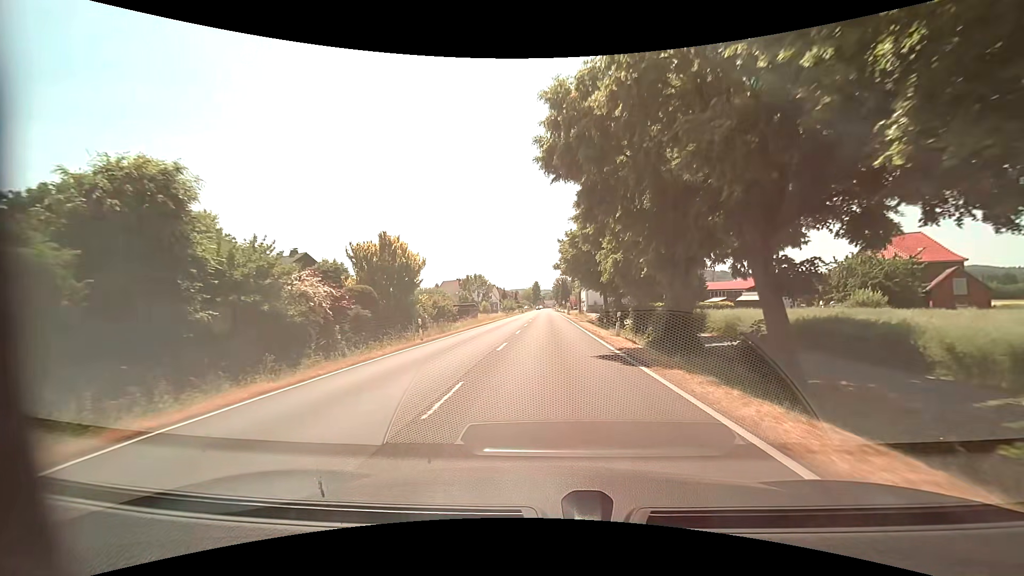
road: primary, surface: asphalt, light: Day
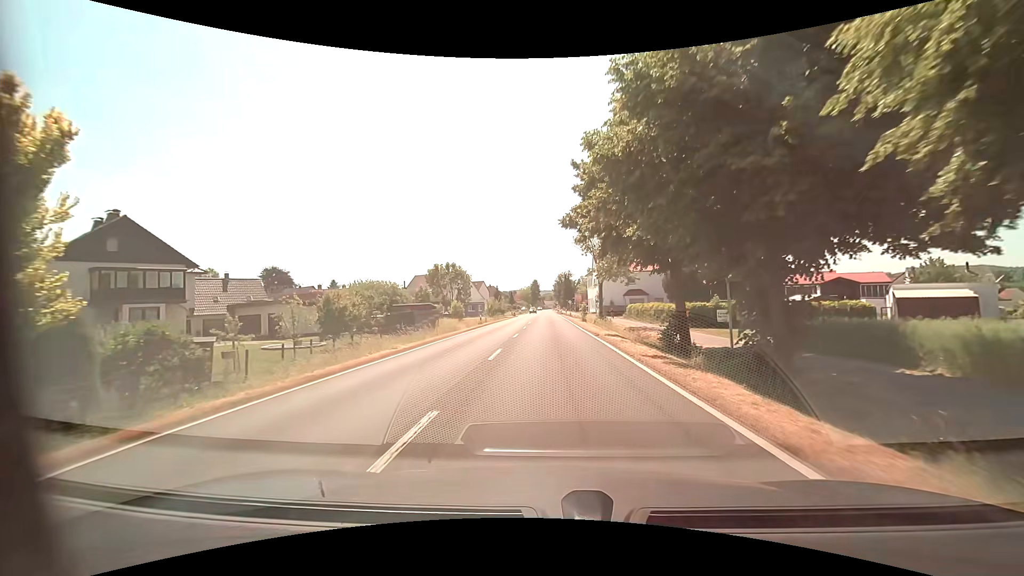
(-0.2, +29.9) m; 0°
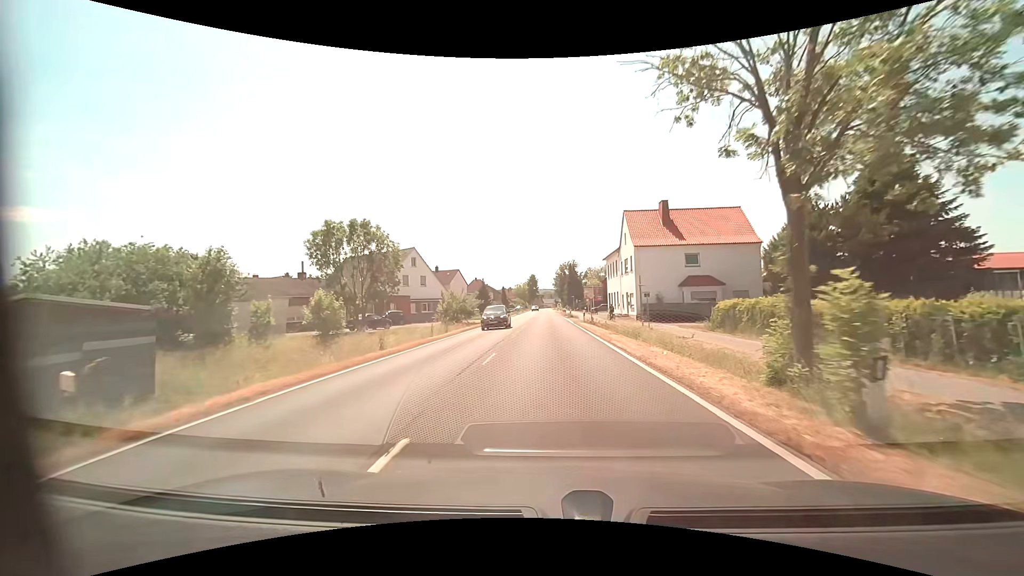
(0.0, +37.8) m; 0°
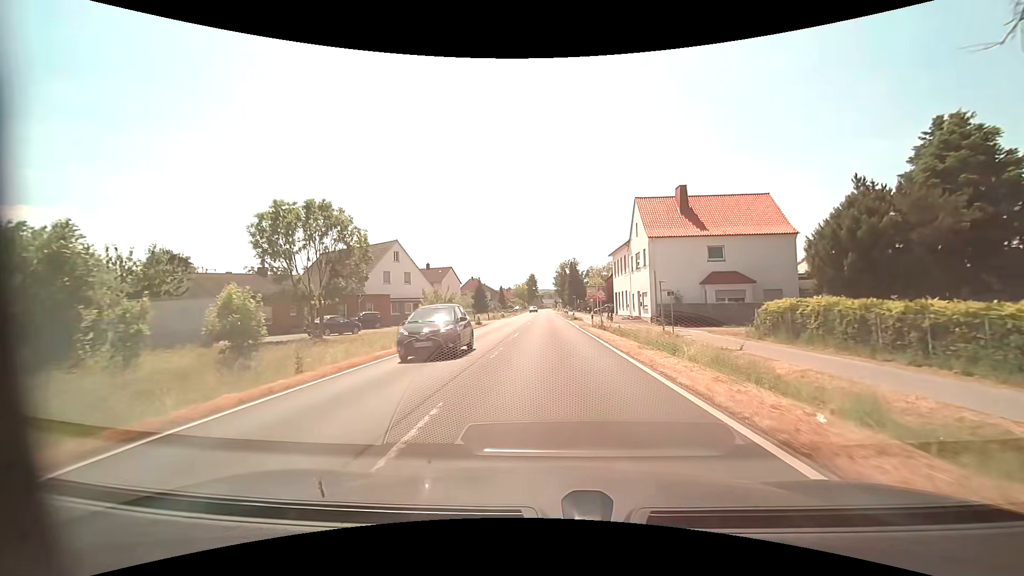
(0.0, +7.3) m; 0°
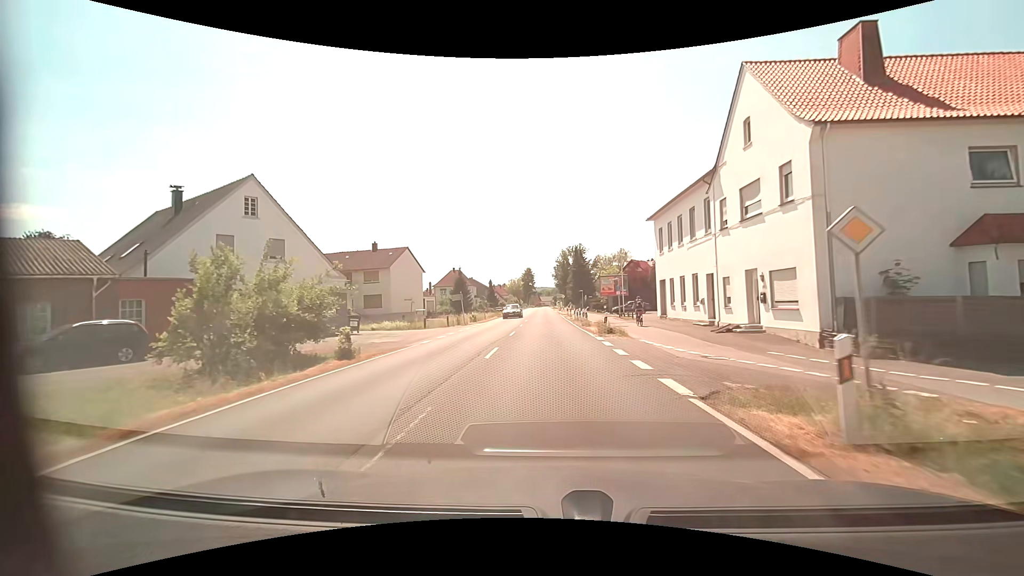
(+0.1, +27.6) m; 0°
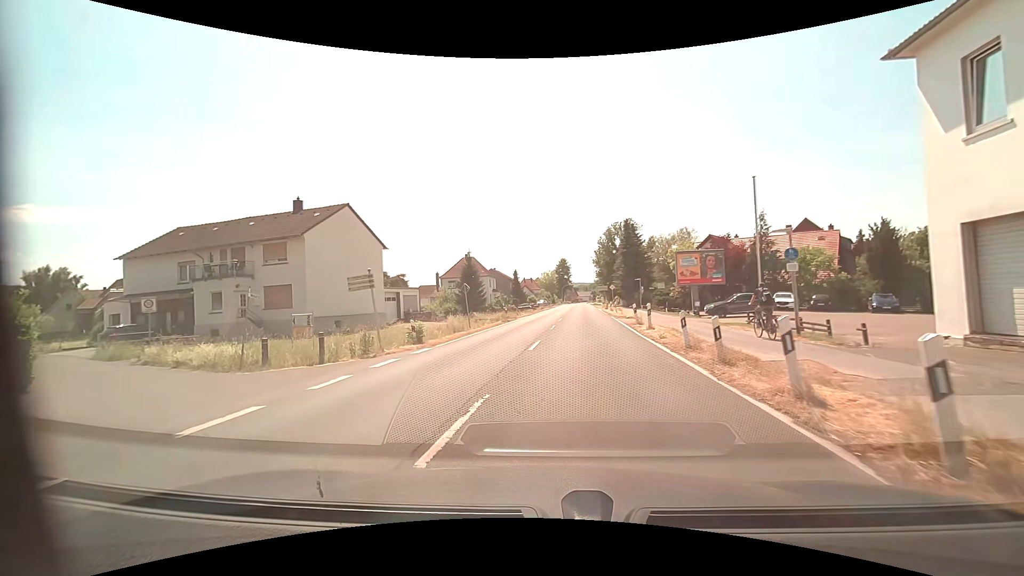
(-0.1, +26.1) m; -5°
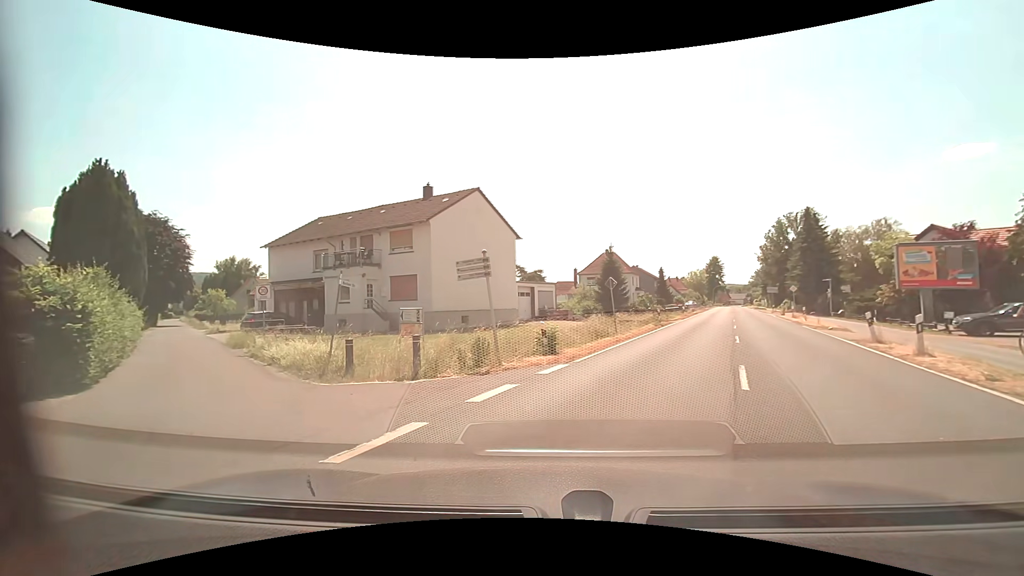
(-0.6, +4.9) m; -17°
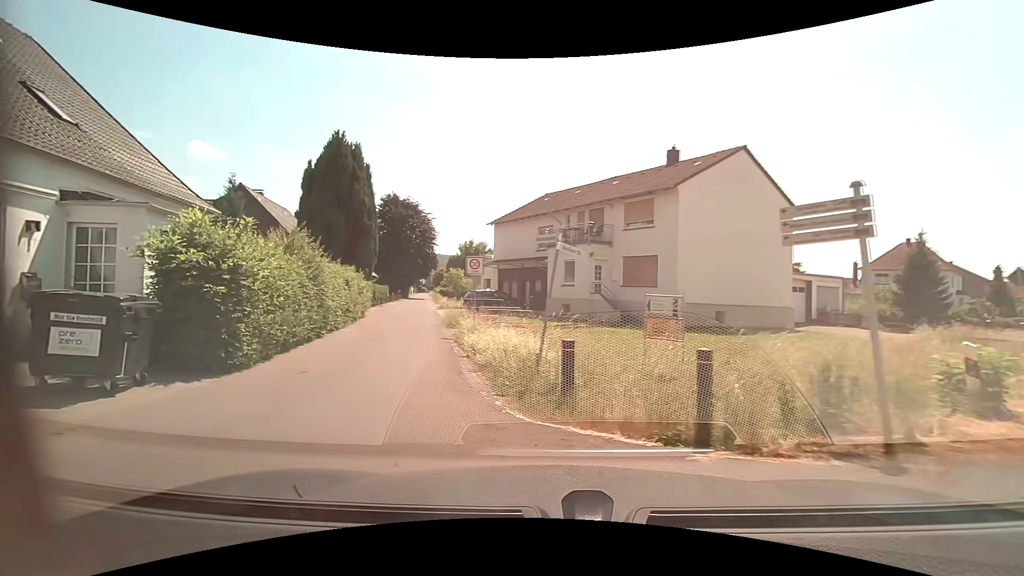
(-1.1, +5.6) m; -24°
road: residential
(-3, +10) (-5, +19) (-7, +29) (-9, +39) (-11, +49) (-13, +59) (-15, +68) (-17, +78) (-19, +88) (-21, +98) m
